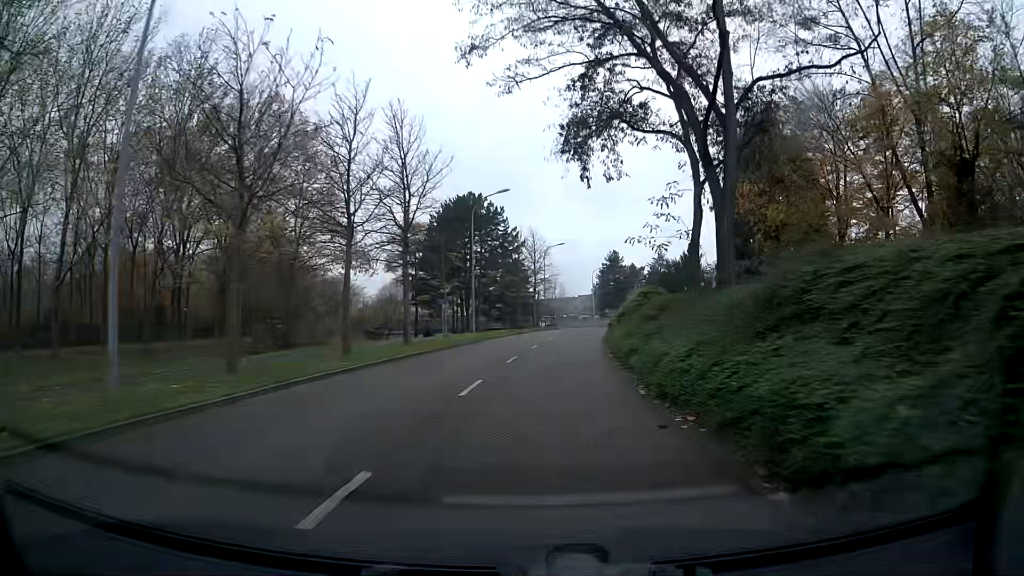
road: tertiary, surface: asphalt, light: Day
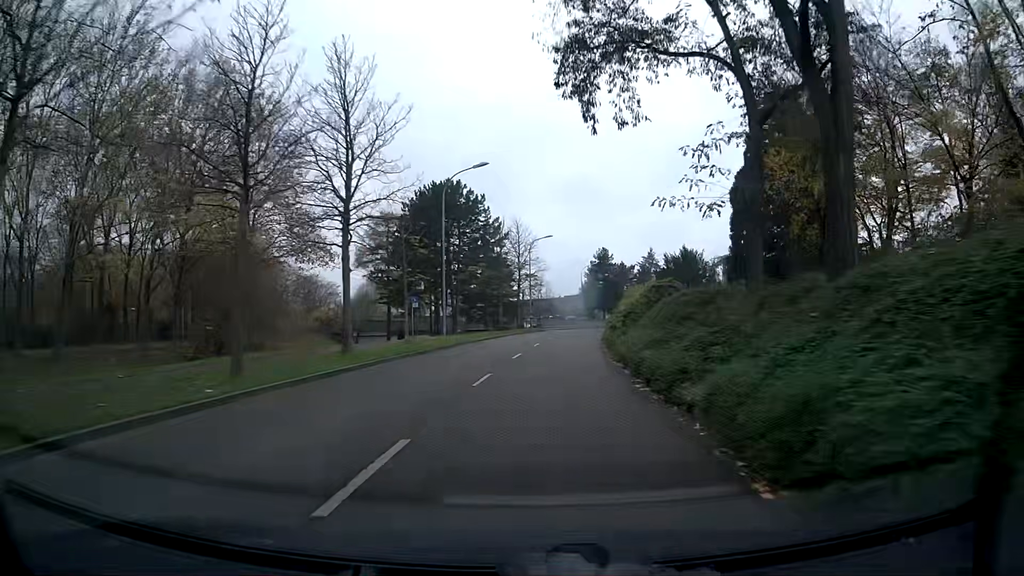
(+0.1, +7.4) m; +1°
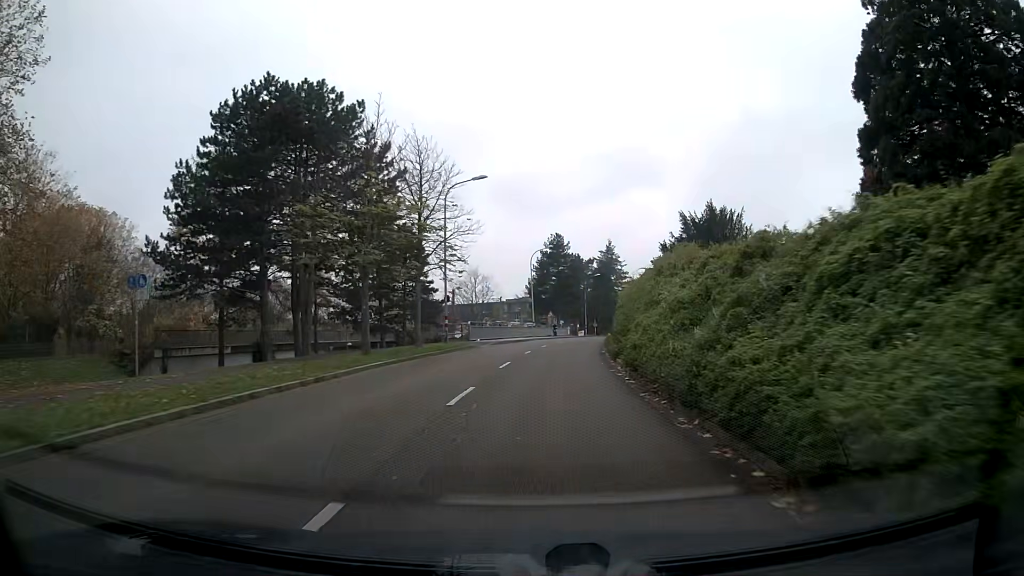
(+1.1, +29.5) m; +5°
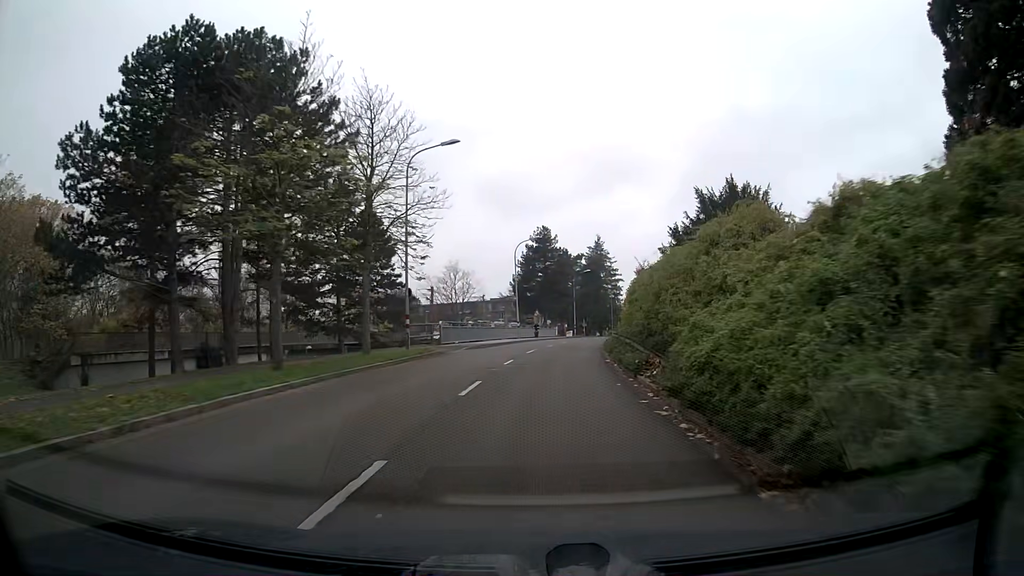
(+0.1, +7.4) m; +1°
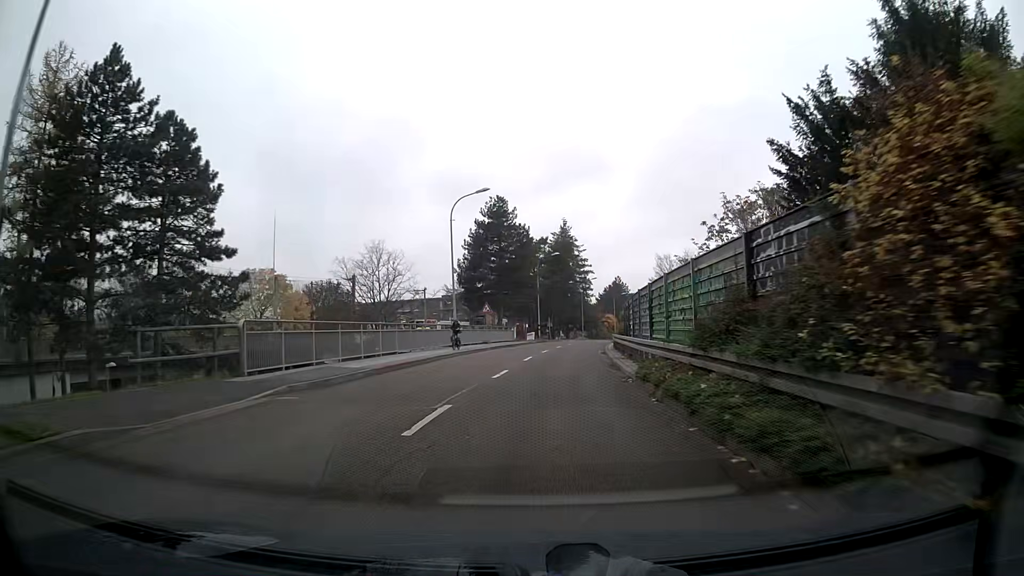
(+0.7, +22.3) m; +3°
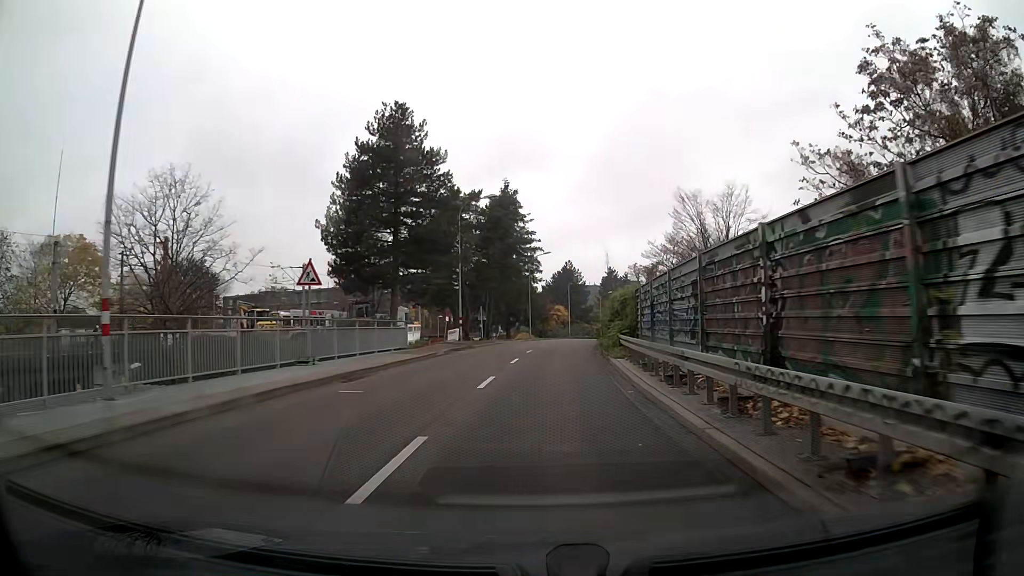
(+1.4, +29.9) m; +5°
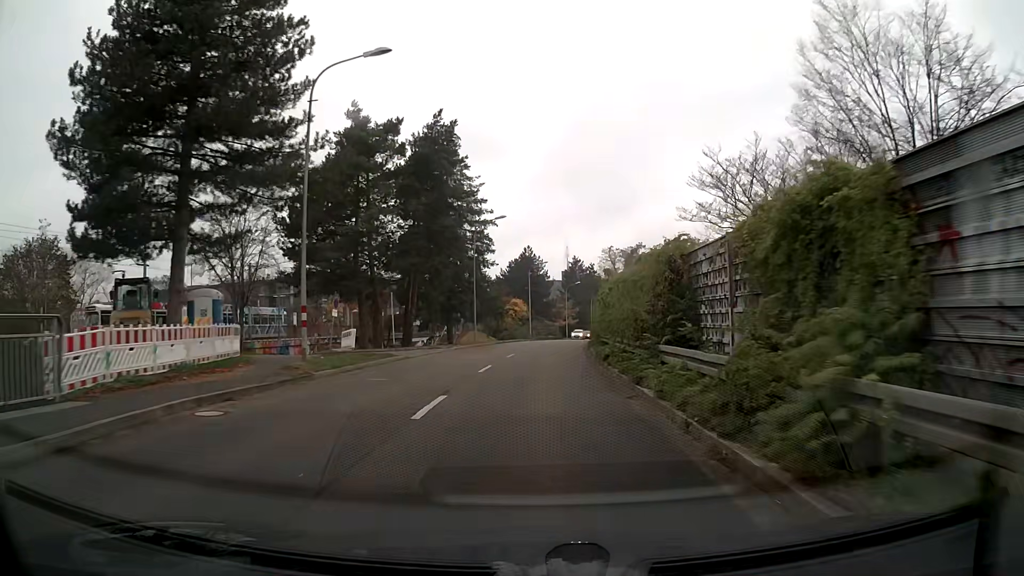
(+0.7, +22.7) m; +4°
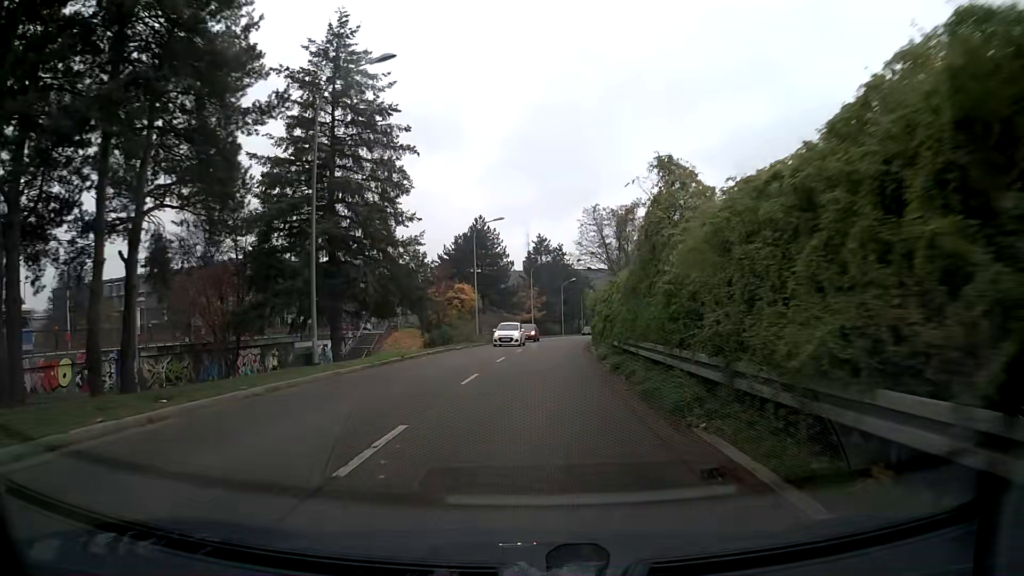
(+0.8, +30.4) m; +3°
(0, +10) (0, +20) (+1, +30) (+2, +40) (+3, +50) (+4, +60) (+5, +70) (+6, +80) (+8, +90) (+10, +99) m
